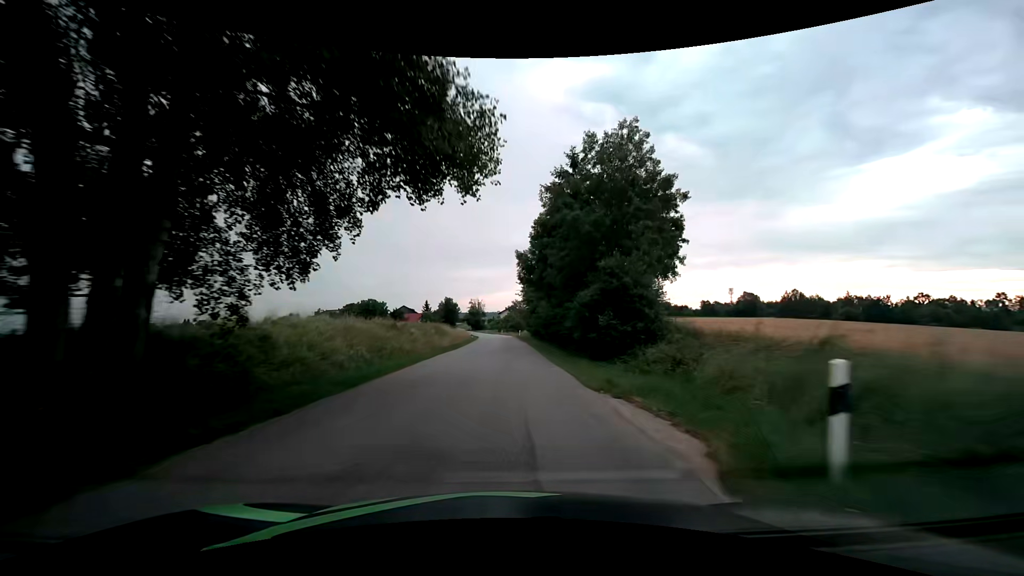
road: tertiary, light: Day
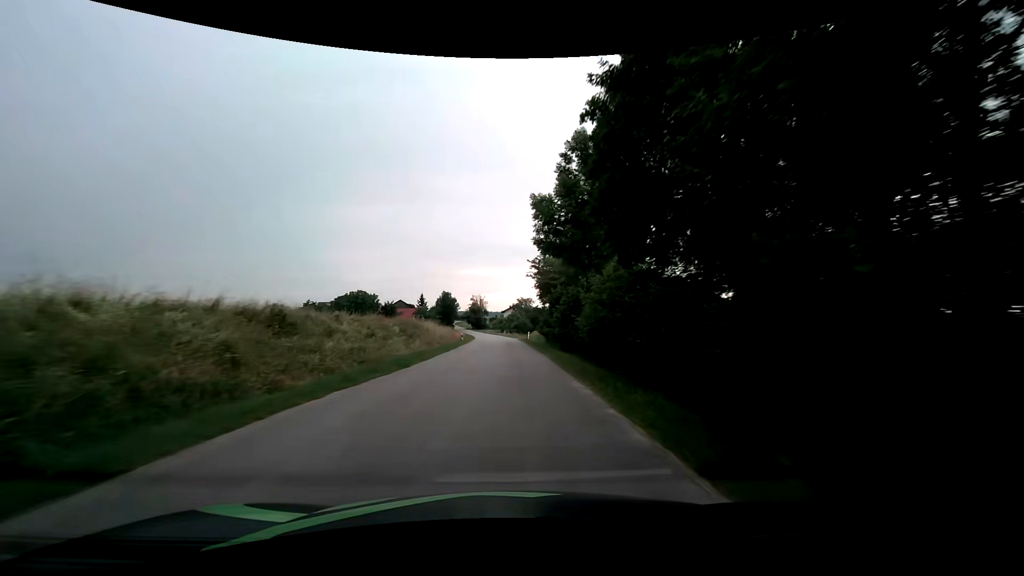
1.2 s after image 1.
(-0.1, +20.1) m; -1°
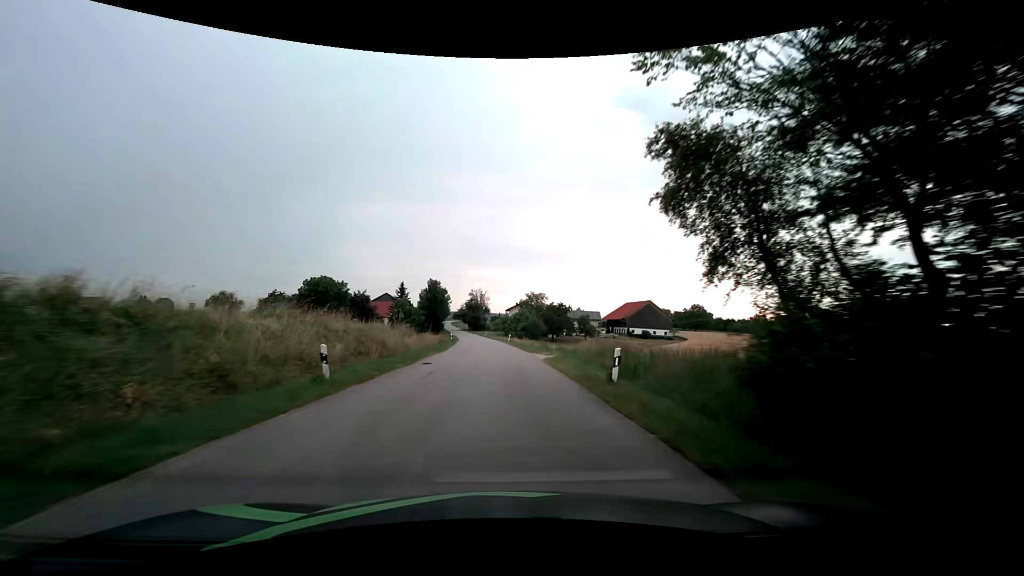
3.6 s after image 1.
(0.0, +40.5) m; 0°
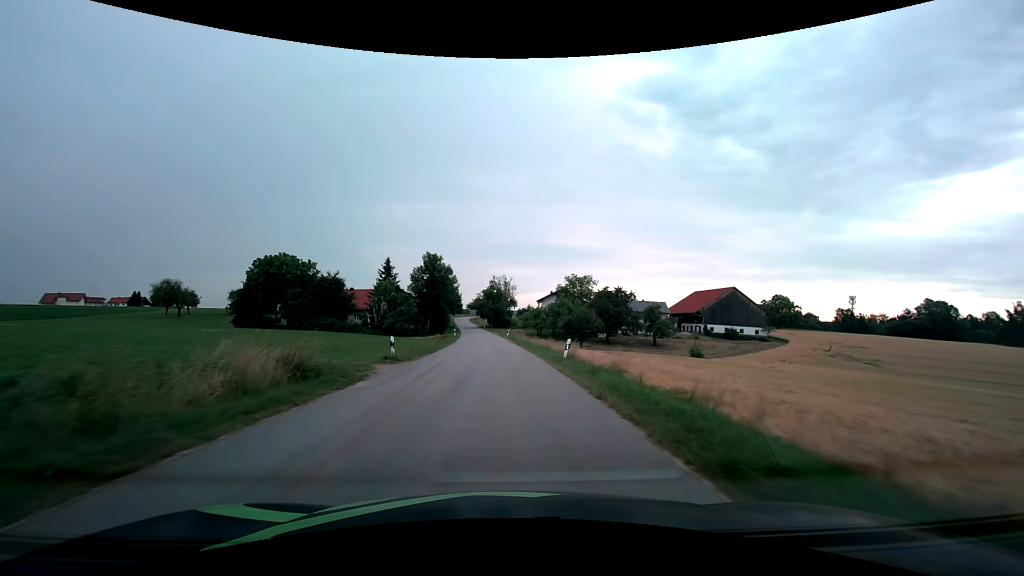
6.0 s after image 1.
(-0.8, +41.8) m; -3°
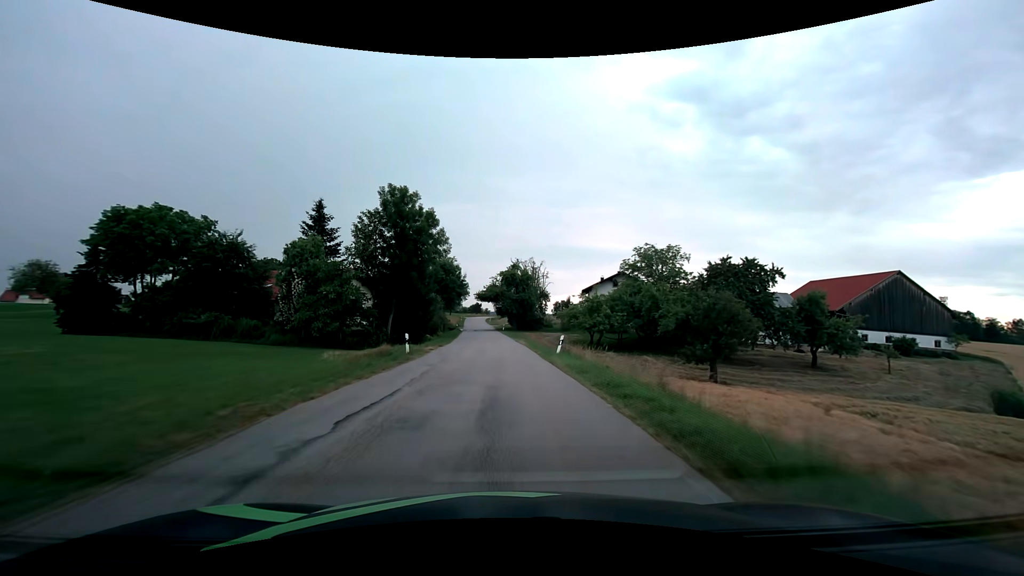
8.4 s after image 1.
(-1.2, +42.5) m; -3°
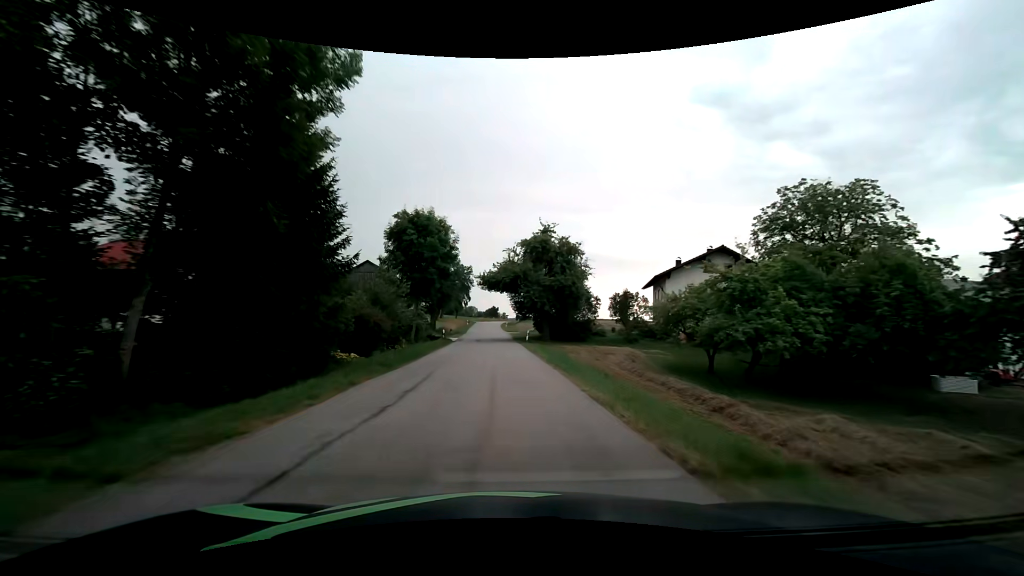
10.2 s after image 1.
(-0.6, +32.0) m; -2°
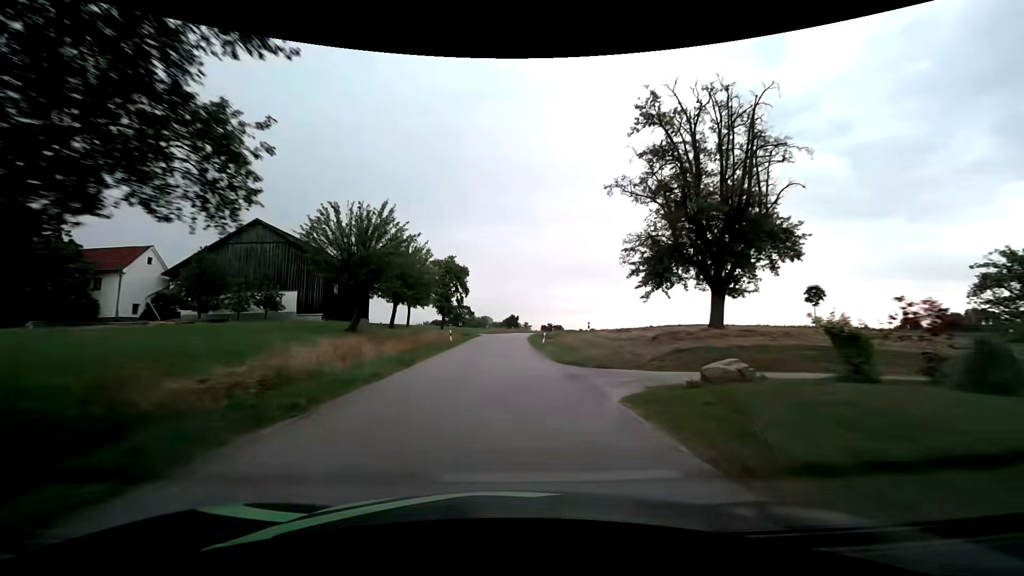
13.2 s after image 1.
(-1.3, +53.0) m; -2°
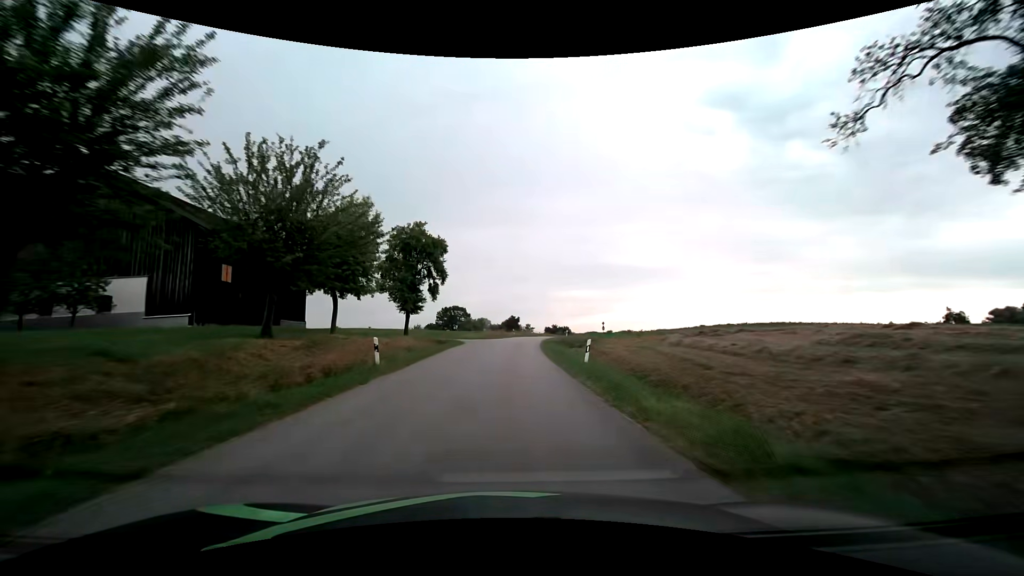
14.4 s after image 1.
(-0.1, +21.1) m; 0°
(0, +10) (0, +20) (0, +30) (+1, +40) (+2, +50) (+4, +60) (+6, +70) (+9, +79) (+12, +88) (+17, +97) m
